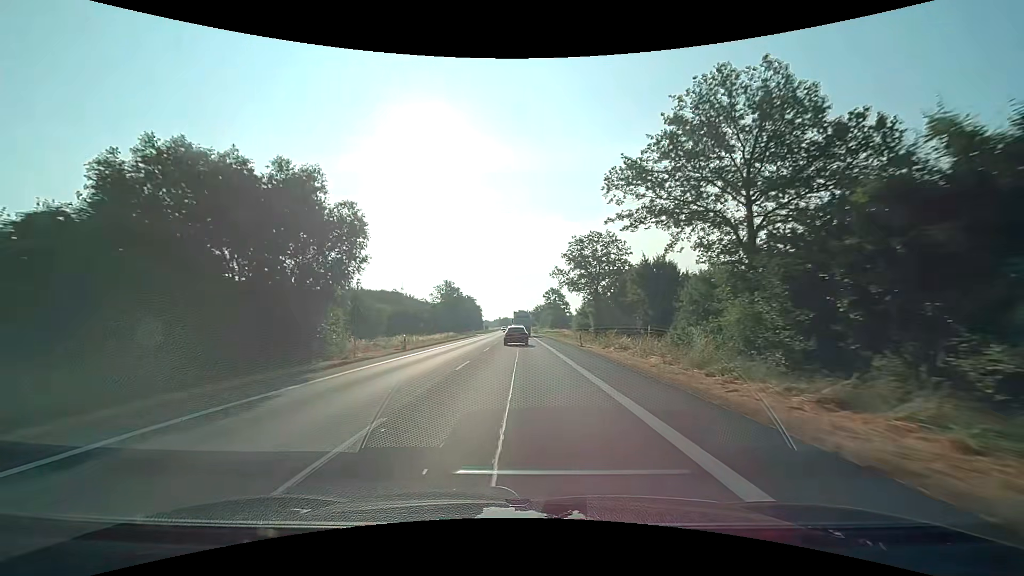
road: primary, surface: asphalt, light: Day
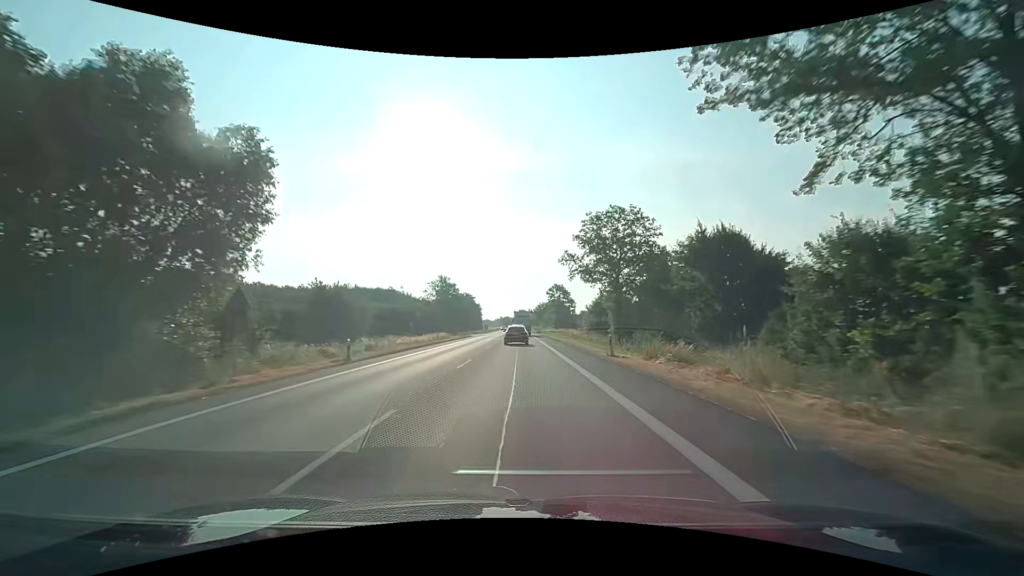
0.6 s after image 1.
(0.0, +11.4) m; 0°
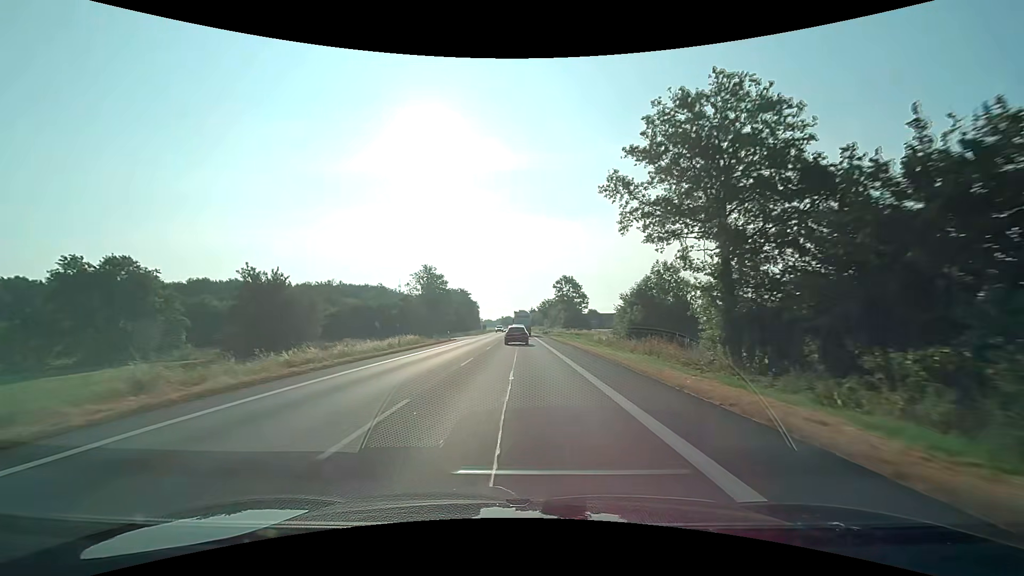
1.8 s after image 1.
(-0.1, +23.0) m; 0°
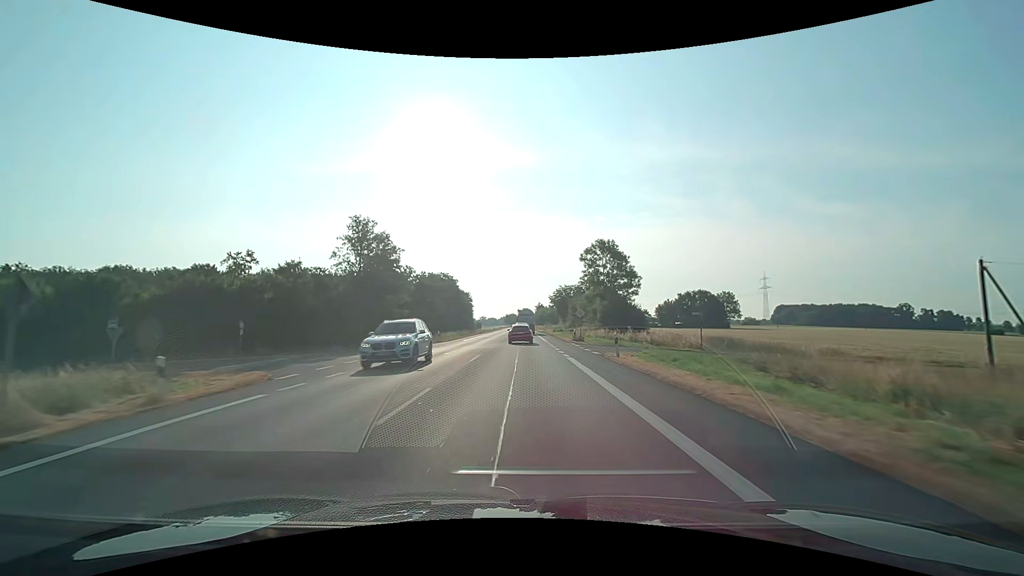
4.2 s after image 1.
(-0.3, +46.5) m; -1°
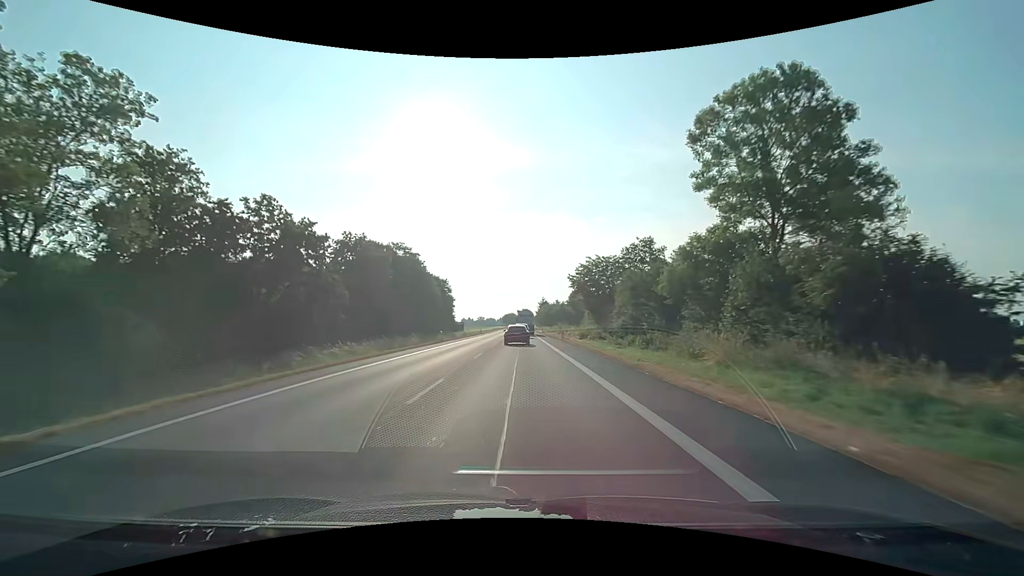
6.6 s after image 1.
(+0.1, +46.1) m; 0°
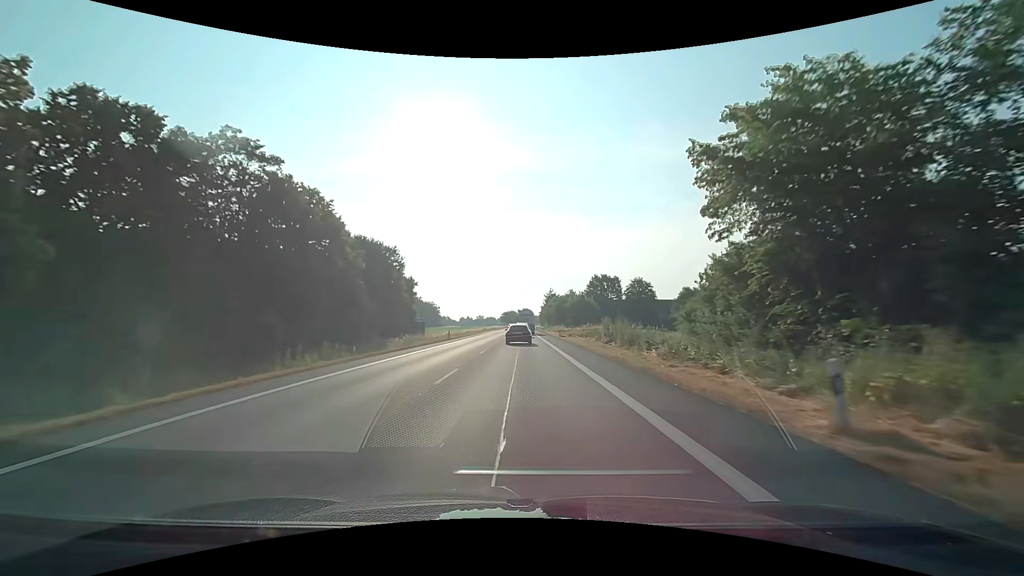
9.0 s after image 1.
(-0.1, +45.1) m; 0°
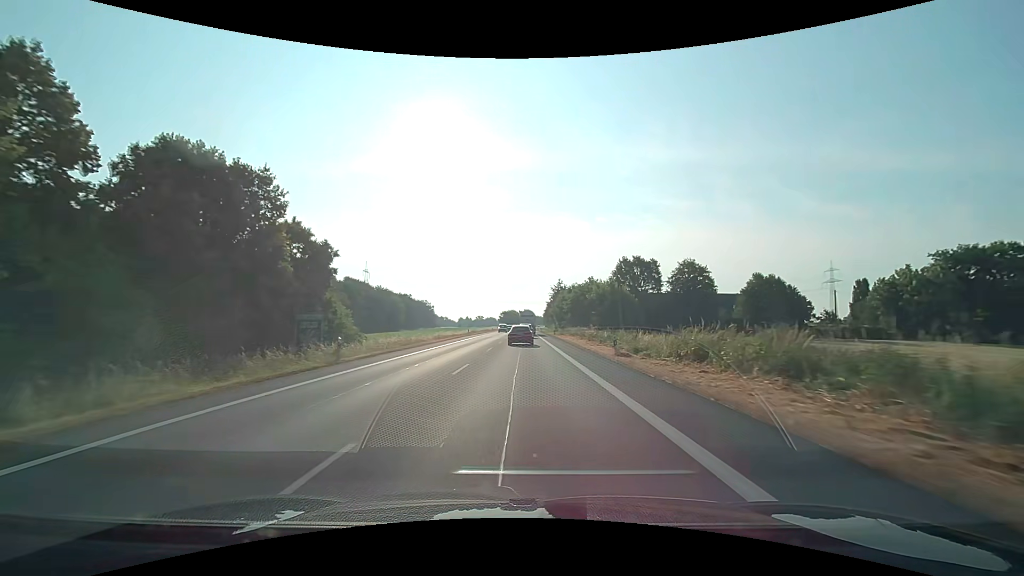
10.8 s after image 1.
(0.0, +33.5) m; 0°
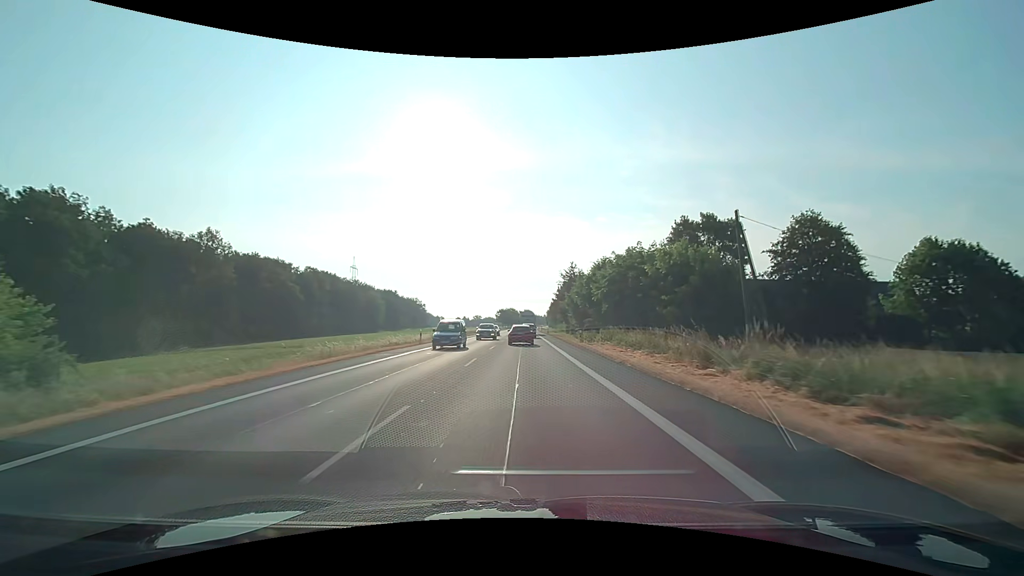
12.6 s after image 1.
(0.0, +33.4) m; 0°
(0, +10) (0, +20) (0, +30) (0, +40) (0, +50) (0, +60) (0, +70) (0, +80) (0, +90) (0, +100) m
